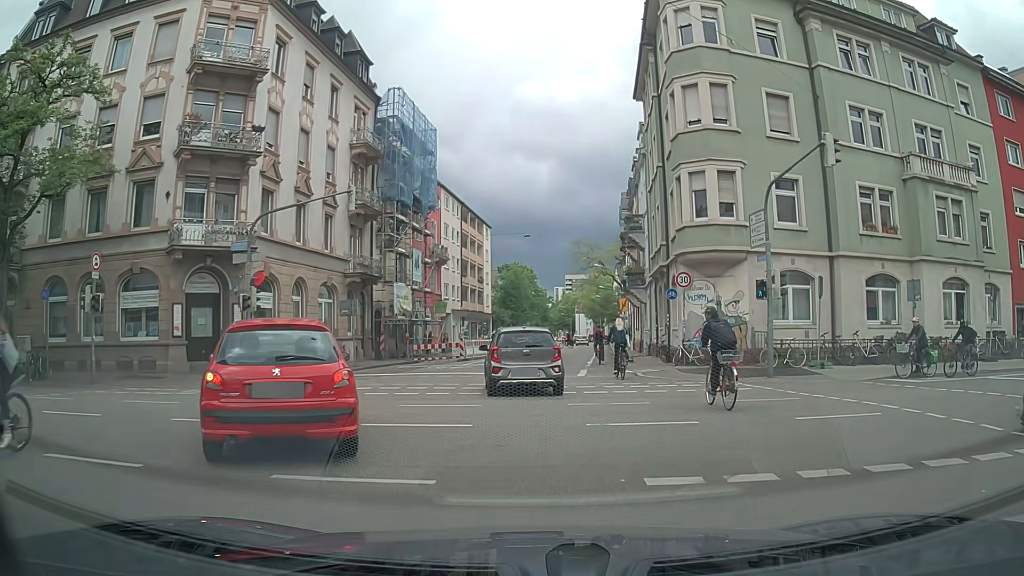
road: residential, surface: asphalt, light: Day
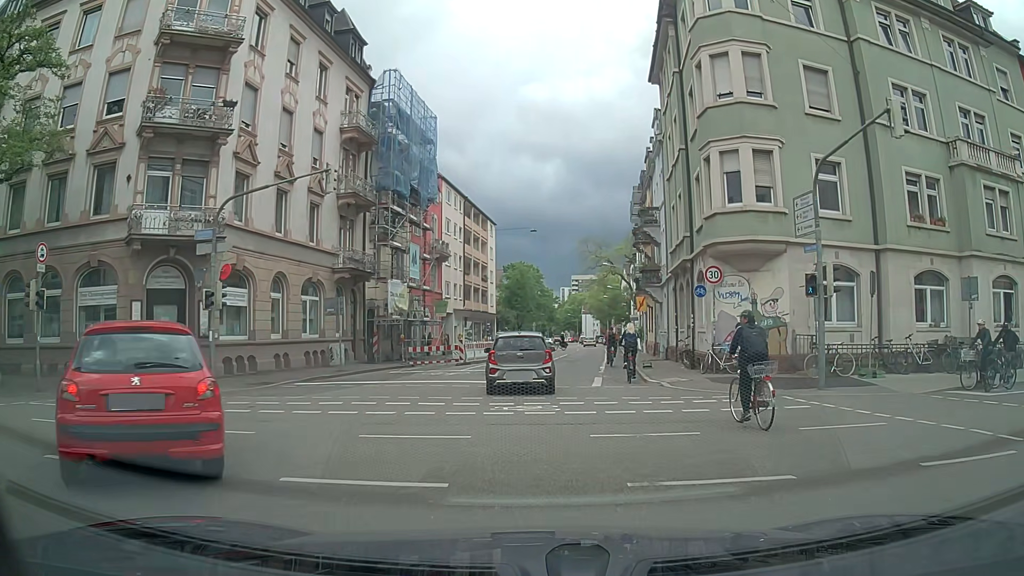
(0.0, +3.4) m; -1°
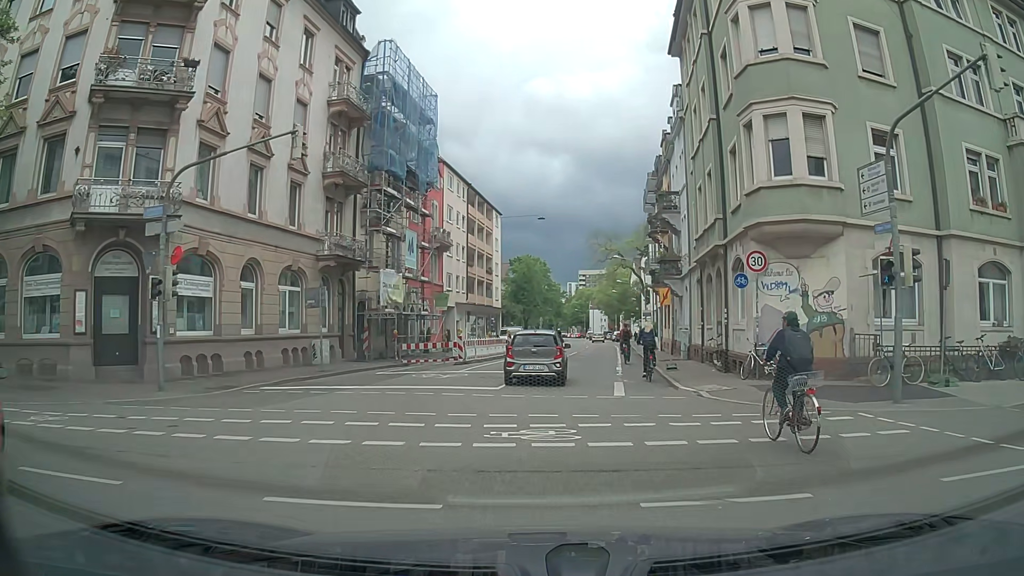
(+0.1, +3.6) m; +1°
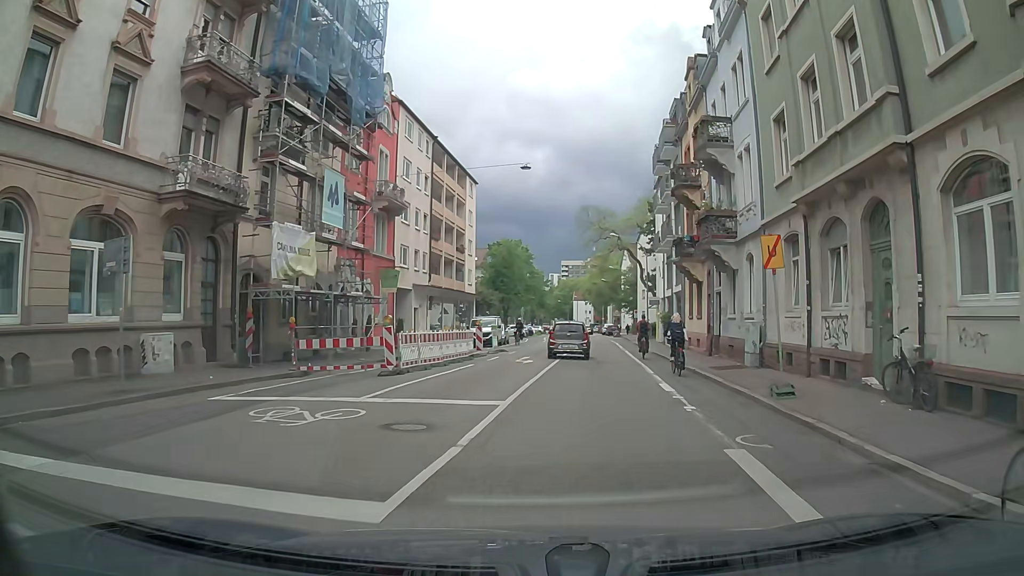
(0.0, +12.6) m; +1°
(0, +10) (+2, +20) (+3, +30) (+4, +40) (+5, +50) (+6, +60) (+6, +70) (+7, +80) (+7, +90) (+8, +100) m
